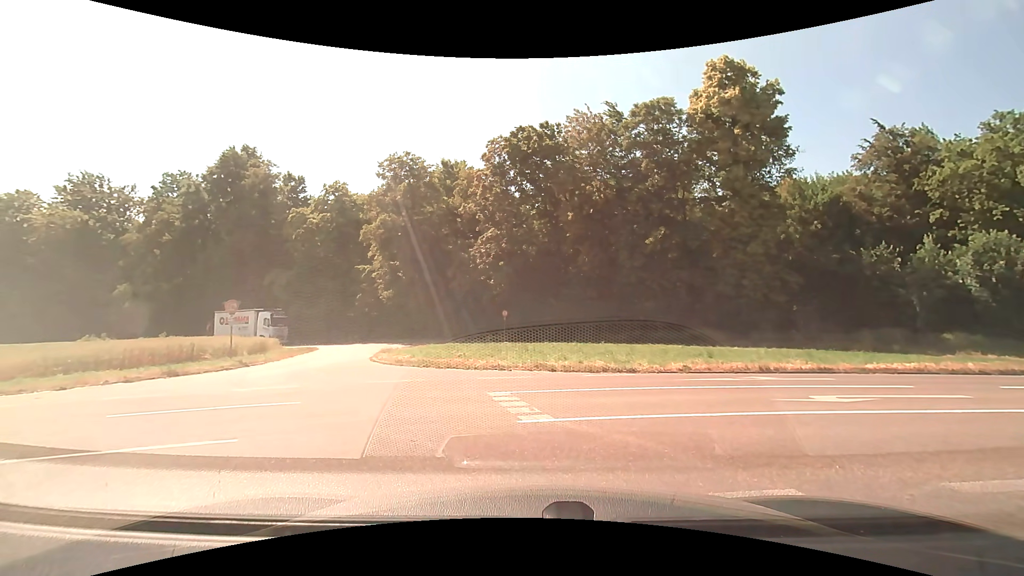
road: unclassified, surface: asphalt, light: Day
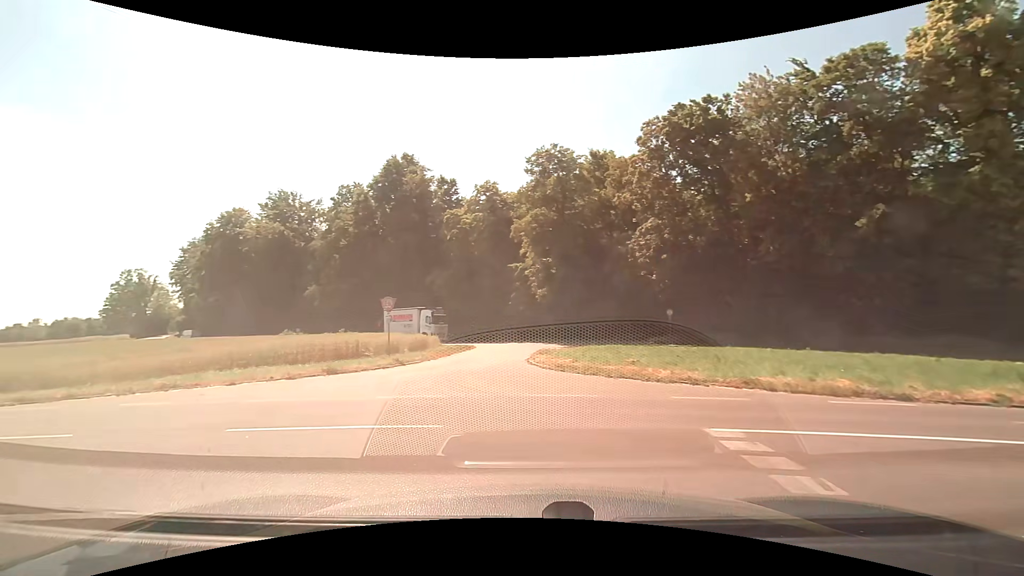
(-0.6, +3.3) m; -19°
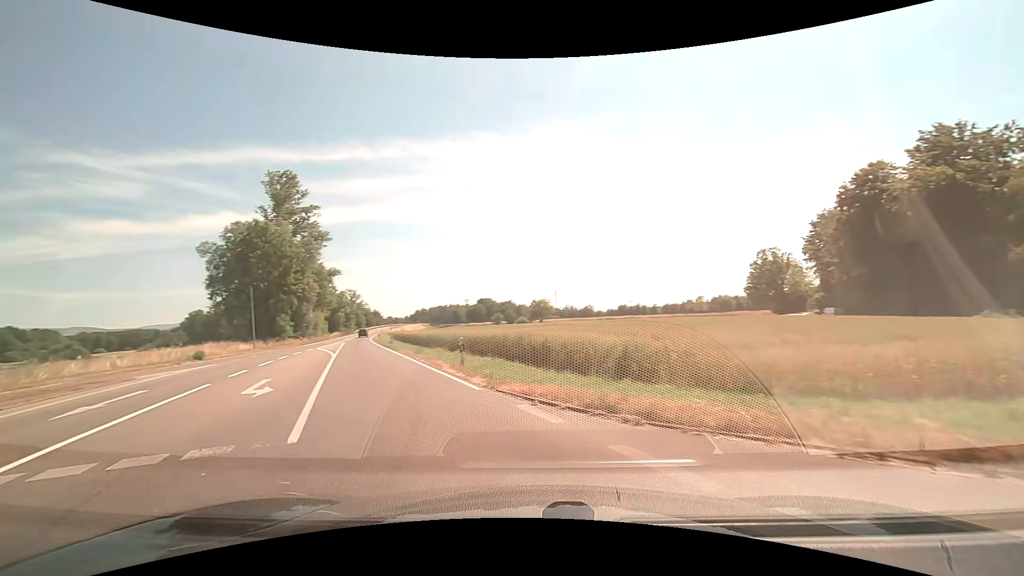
(-6.0, +9.6) m; -63°
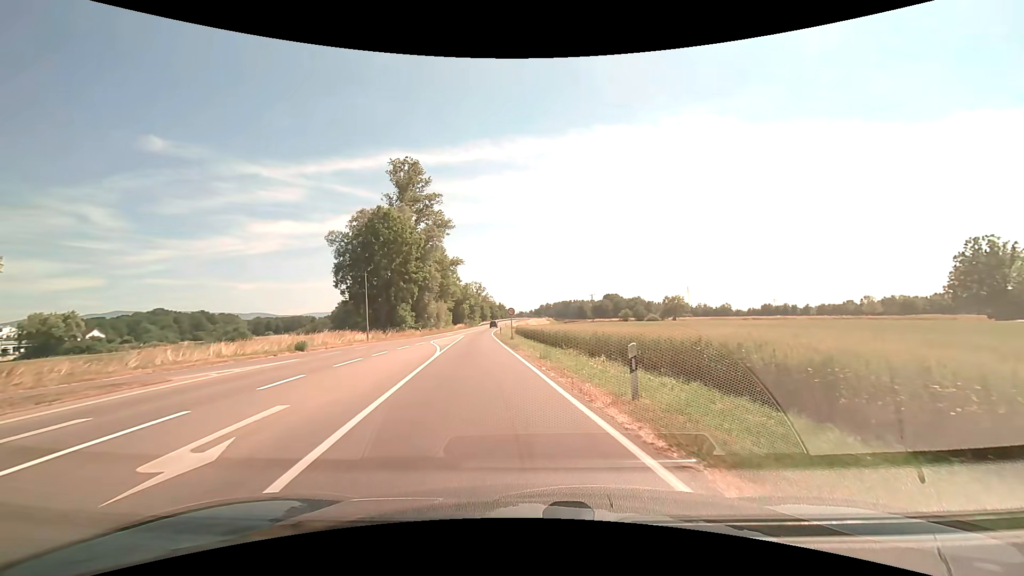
(-1.5, +8.2) m; -15°
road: secondary
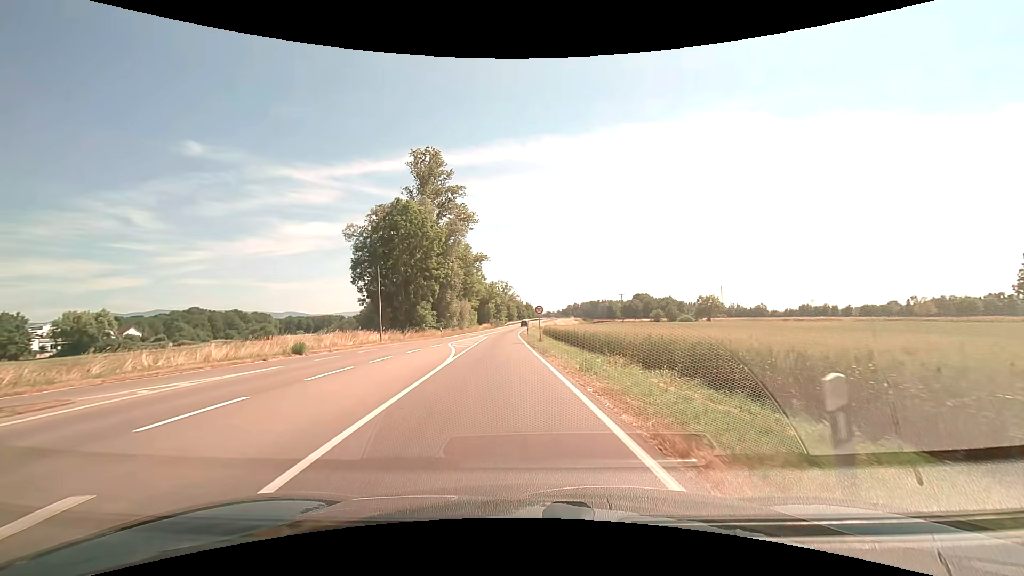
(-0.1, +4.7) m; -2°
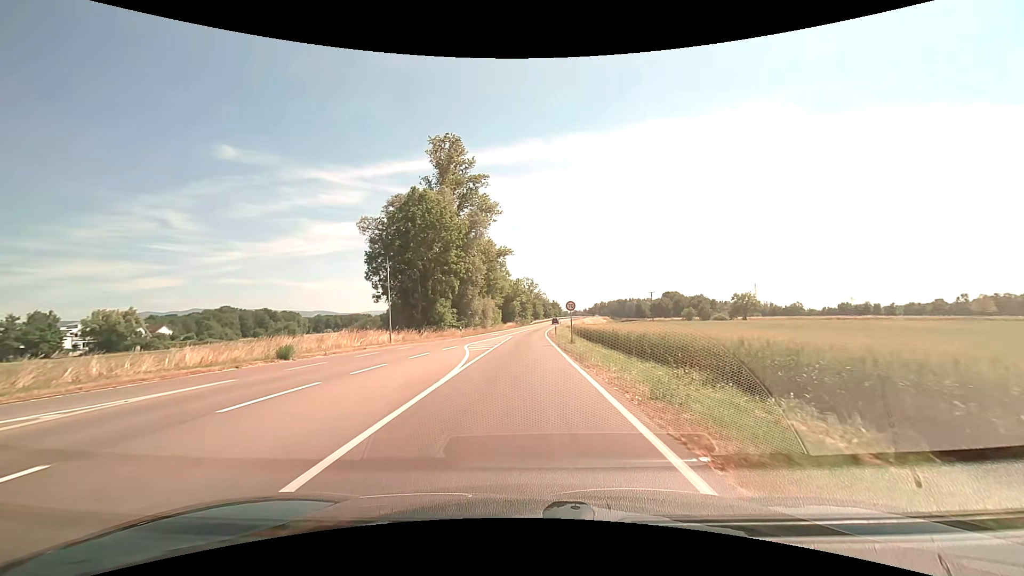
(-0.2, +5.1) m; -4°
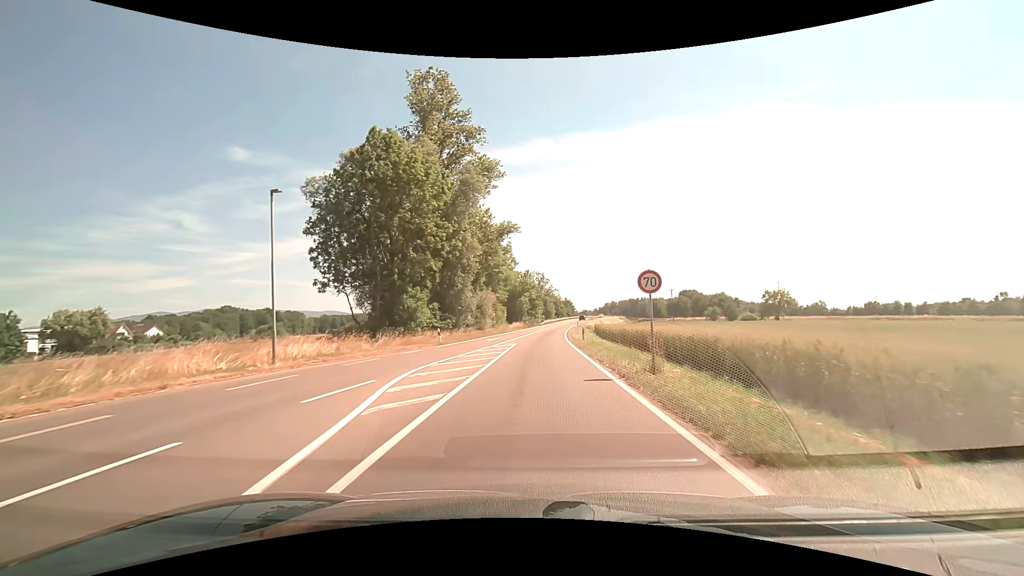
(-0.2, +17.8) m; -1°
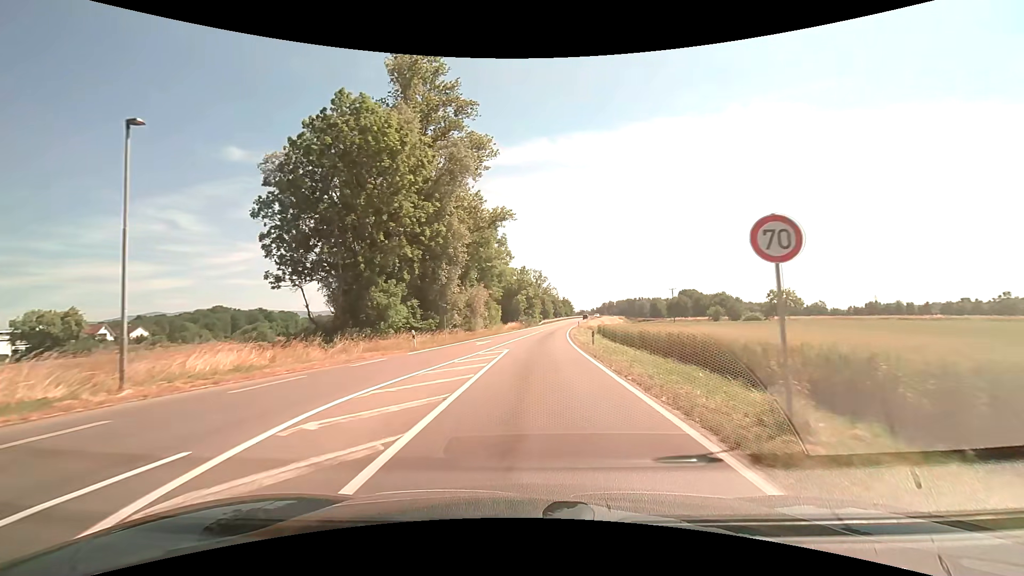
(0.0, +6.7) m; 0°
(0, +10) (0, +20) (+1, +30) (+1, +40) (+2, +50) (+3, +60) (+4, +70) (+5, +80) (+7, +90) (+8, +100) m
